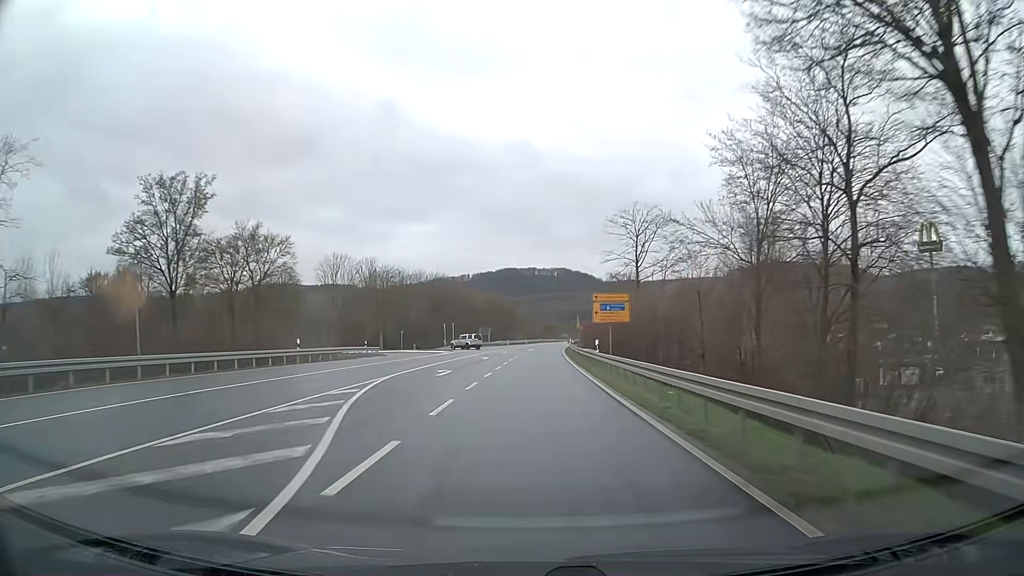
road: primary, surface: asphalt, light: Day
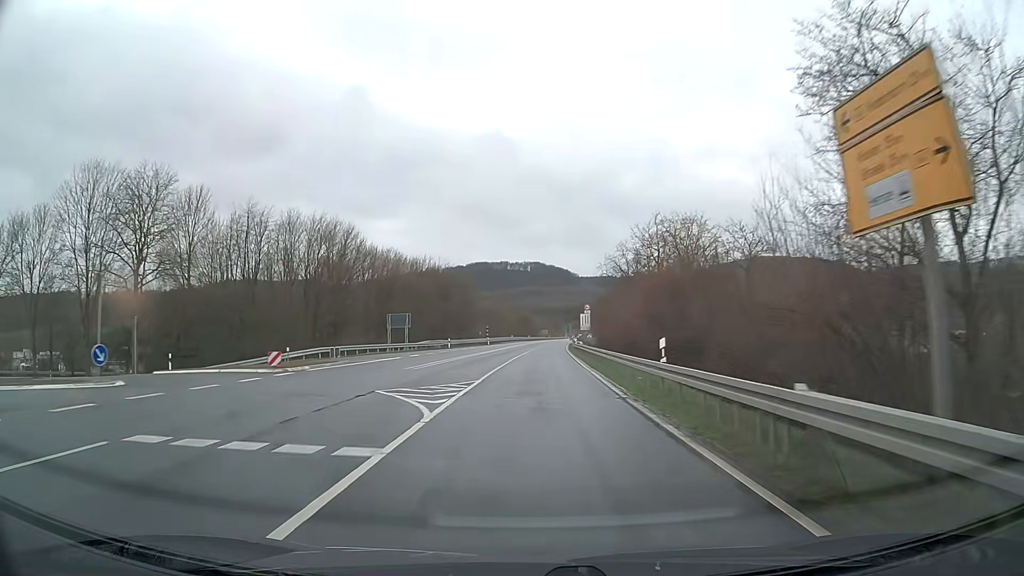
(+1.4, +66.8) m; +3°
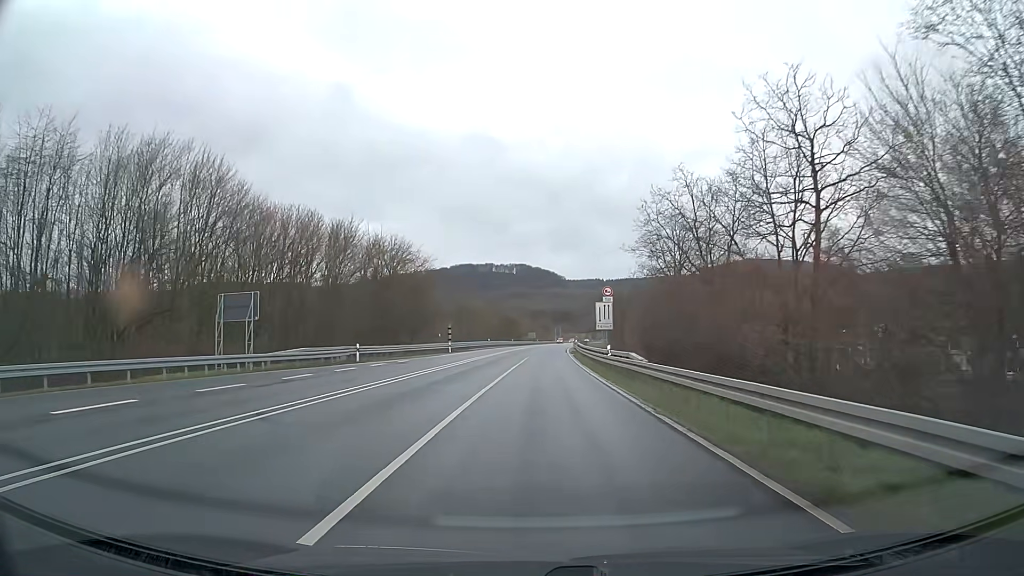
(+0.3, +34.8) m; +1°
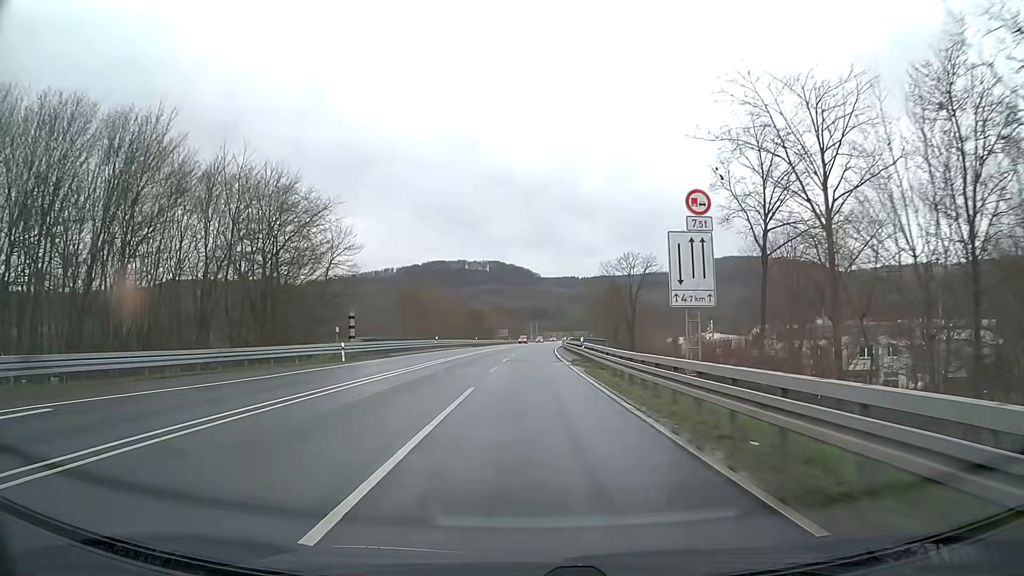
(+0.6, +33.2) m; +2°
(0, +10) (0, +20) (0, +30) (0, +40) (+1, +50) (+1, +60) (+1, +70) (+1, +80) (+2, +90) (+2, +100) m
